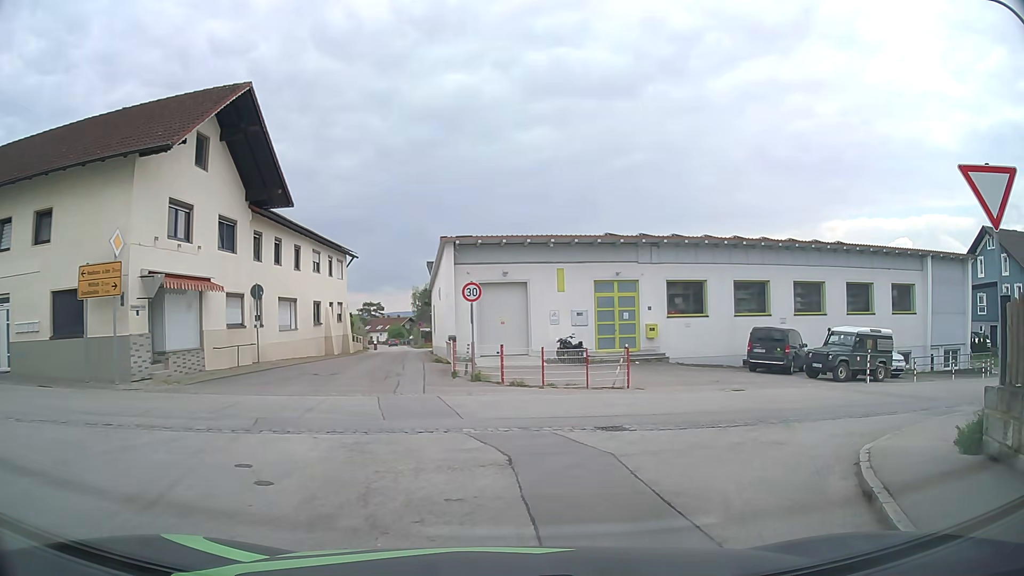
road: tertiary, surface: asphalt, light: Day
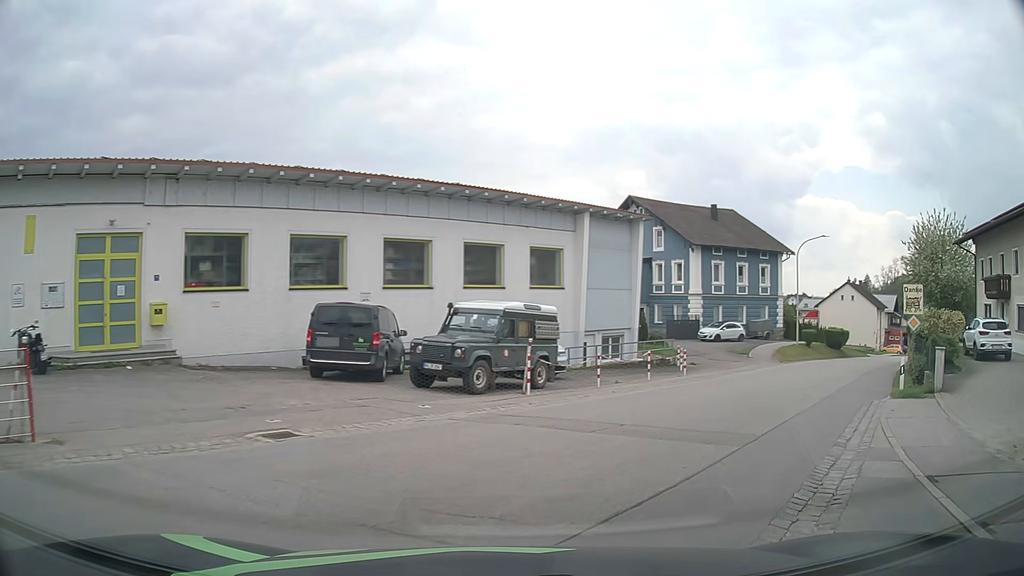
(+3.2, +11.0) m; +38°
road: secondary
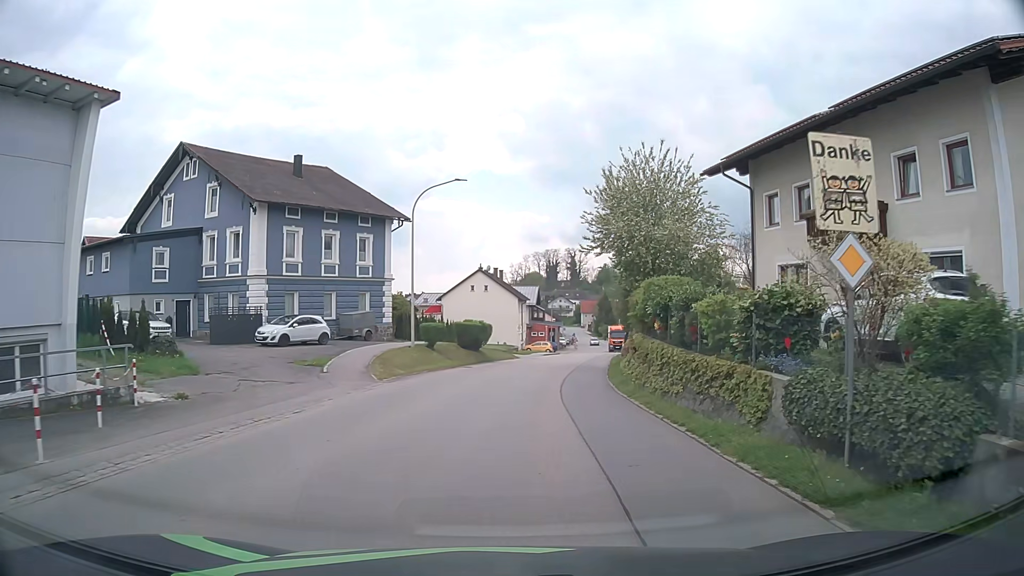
(+6.4, +17.2) m; +31°
